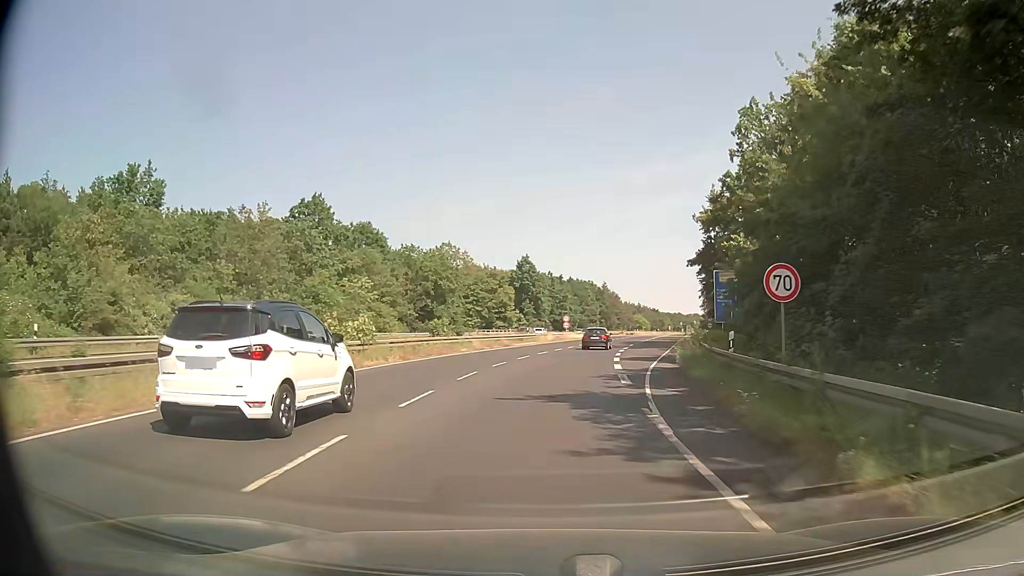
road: secondary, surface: asphalt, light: Day
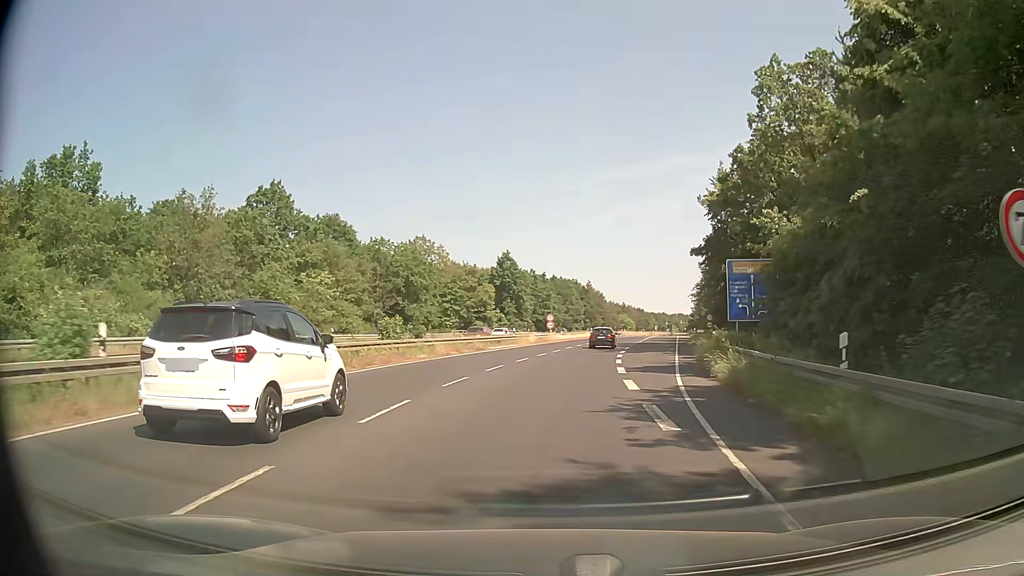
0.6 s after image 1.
(+0.1, +8.0) m; +2°
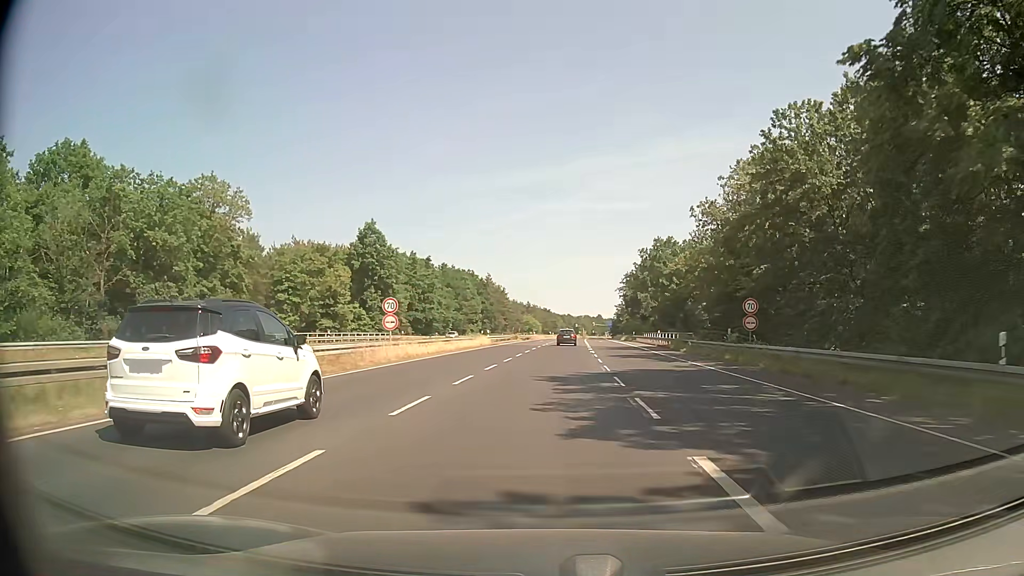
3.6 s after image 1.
(+3.2, +41.0) m; +9°
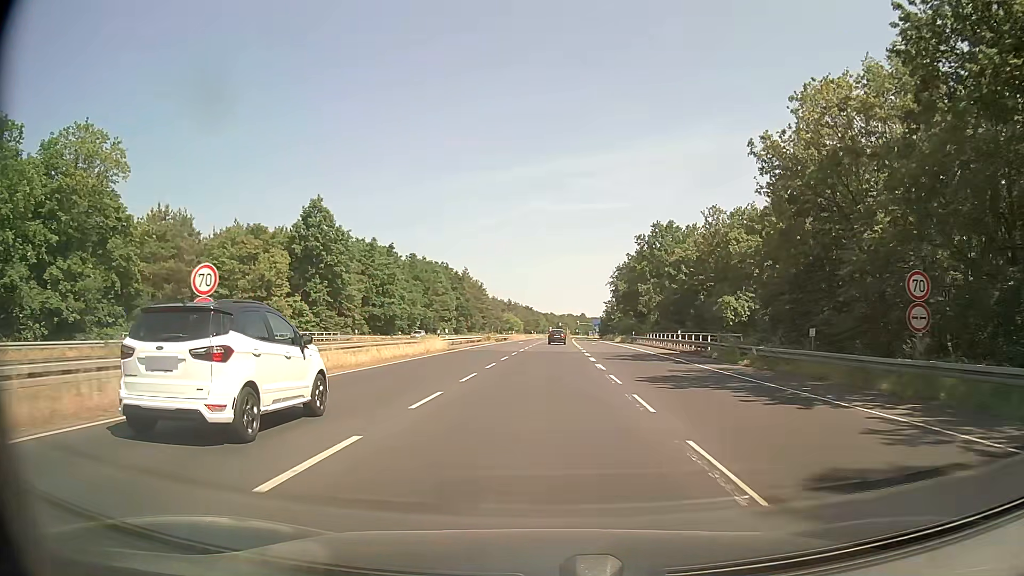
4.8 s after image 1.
(+0.3, +17.0) m; +1°
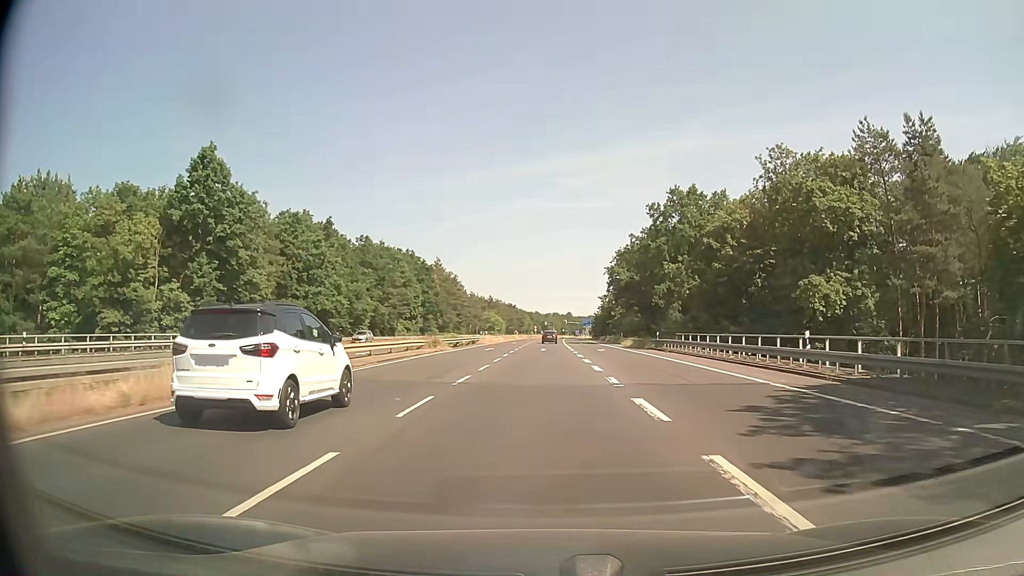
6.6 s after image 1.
(+0.4, +25.1) m; +1°
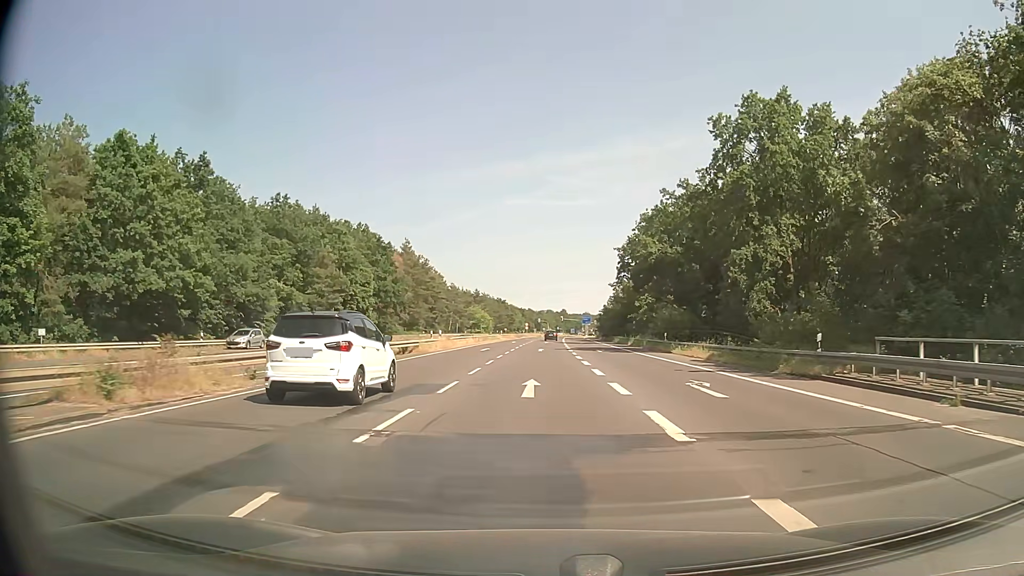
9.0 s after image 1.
(+0.2, +32.0) m; +1°
